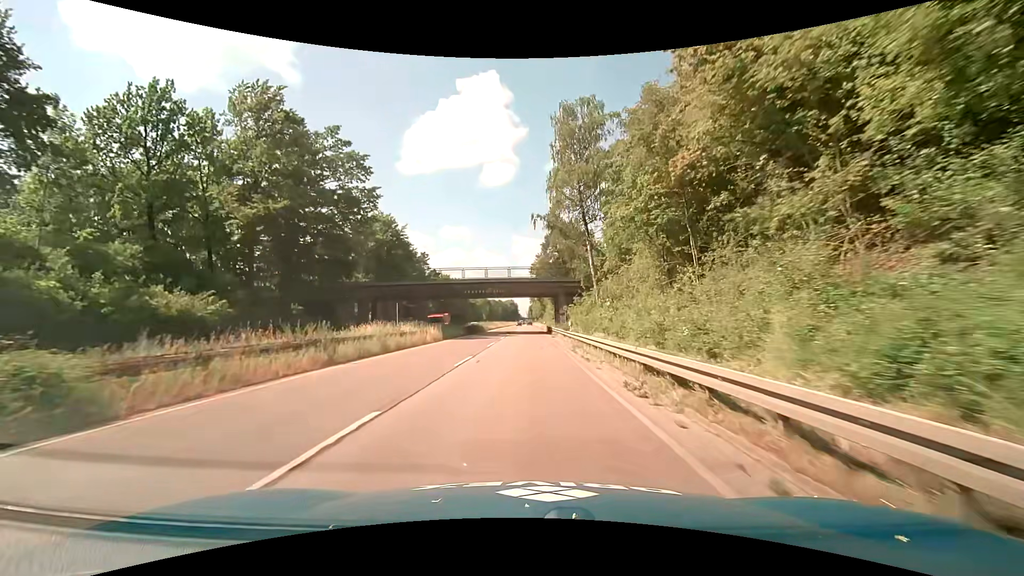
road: trunk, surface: asphalt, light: Day
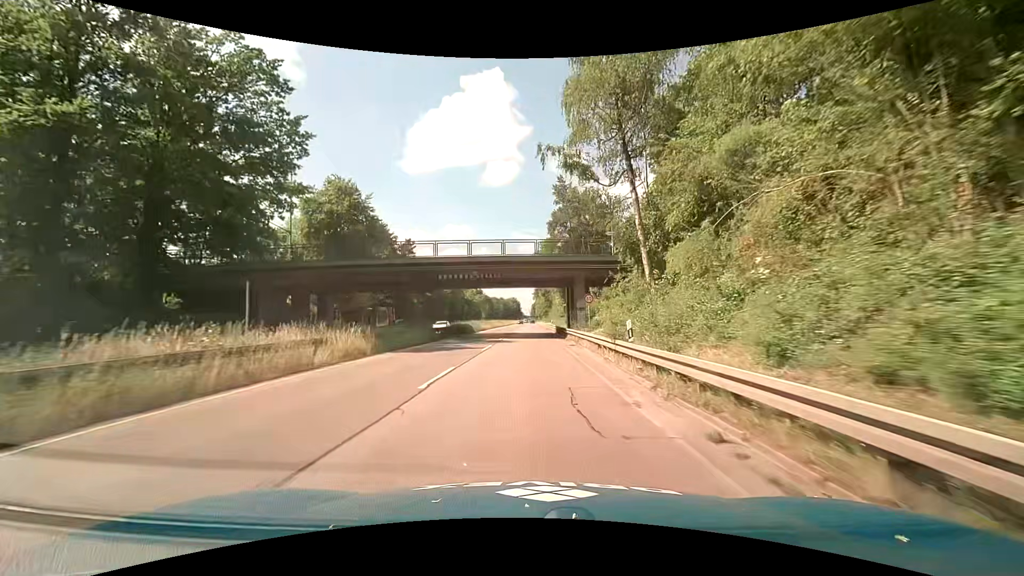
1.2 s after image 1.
(0.0, +17.4) m; -1°
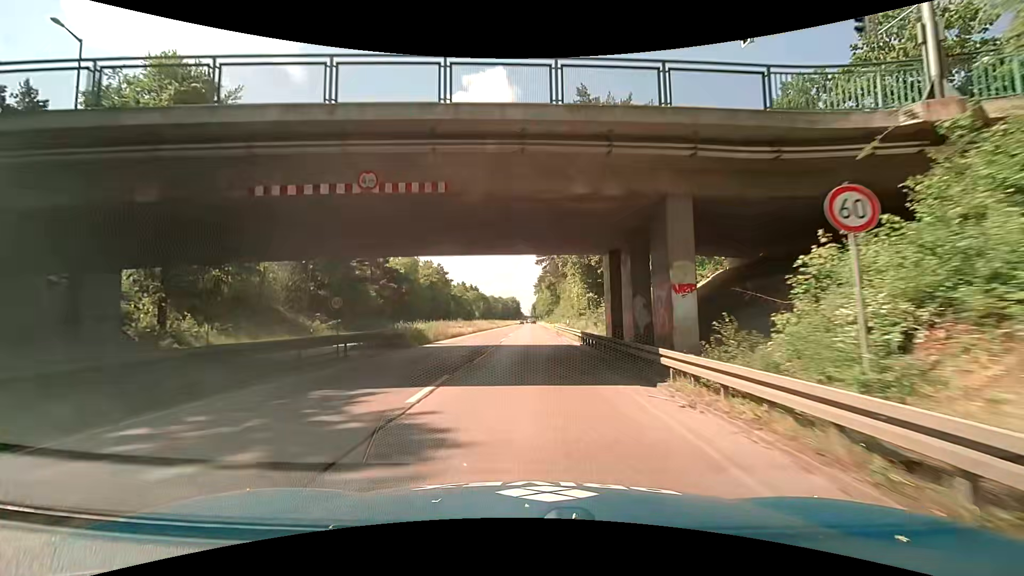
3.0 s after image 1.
(+0.4, +25.9) m; +1°
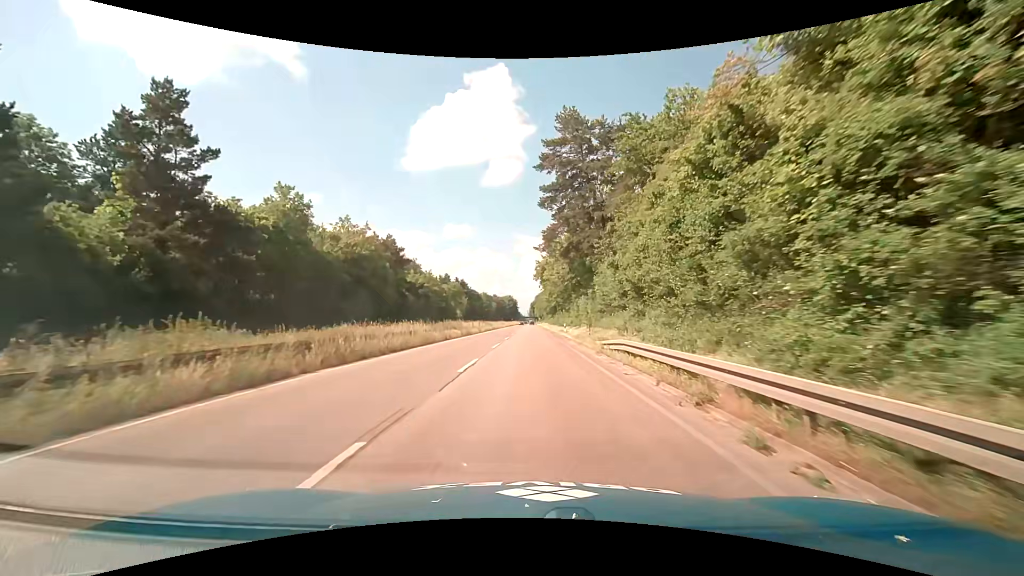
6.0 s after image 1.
(+0.2, +42.9) m; +1°
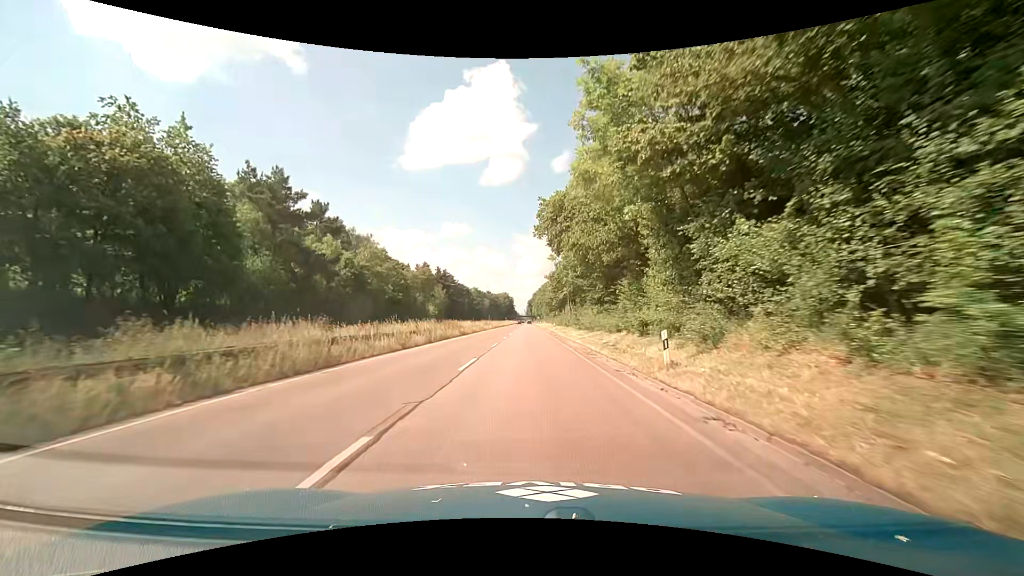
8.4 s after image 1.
(-0.2, +35.9) m; 0°
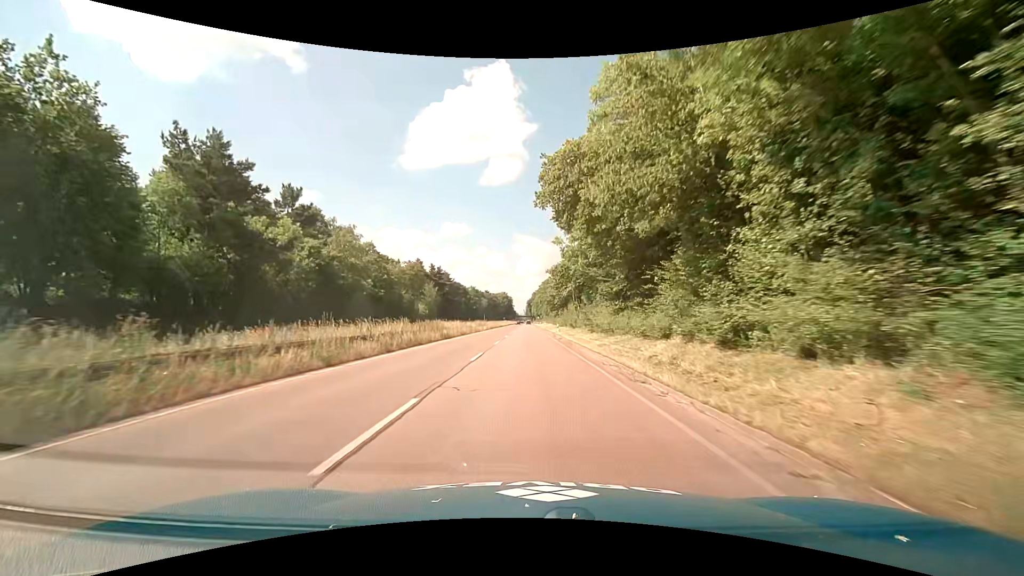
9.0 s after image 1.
(0.0, +9.1) m; -1°
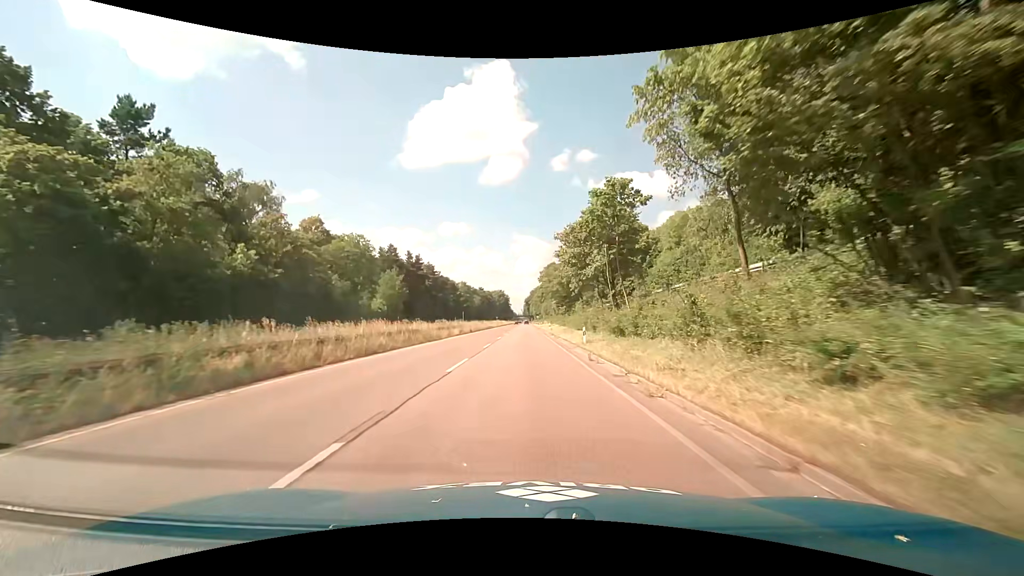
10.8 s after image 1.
(+0.3, +27.6) m; +1°
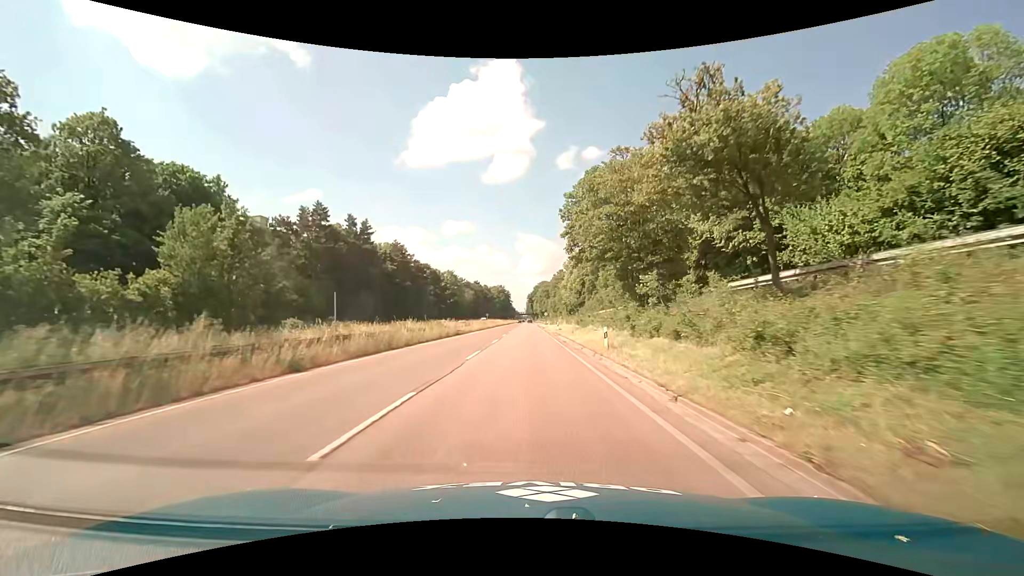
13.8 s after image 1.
(-0.5, +44.2) m; -1°
(0, +10) (0, +20) (0, +30) (0, +40) (0, +50) (0, +60) (0, +70) (0, +80) (0, +90) (0, +100) m
